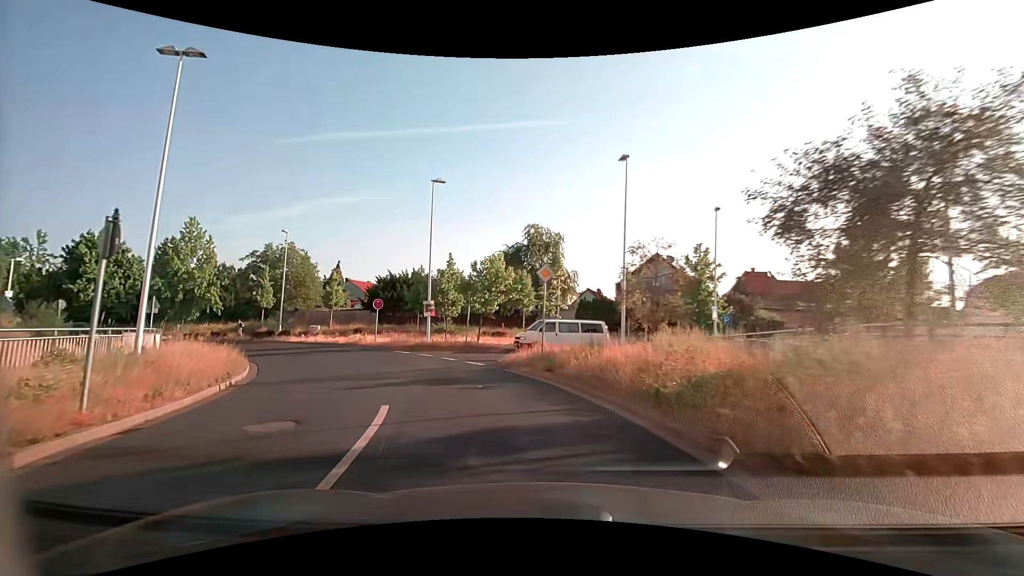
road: tertiary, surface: asphalt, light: Day
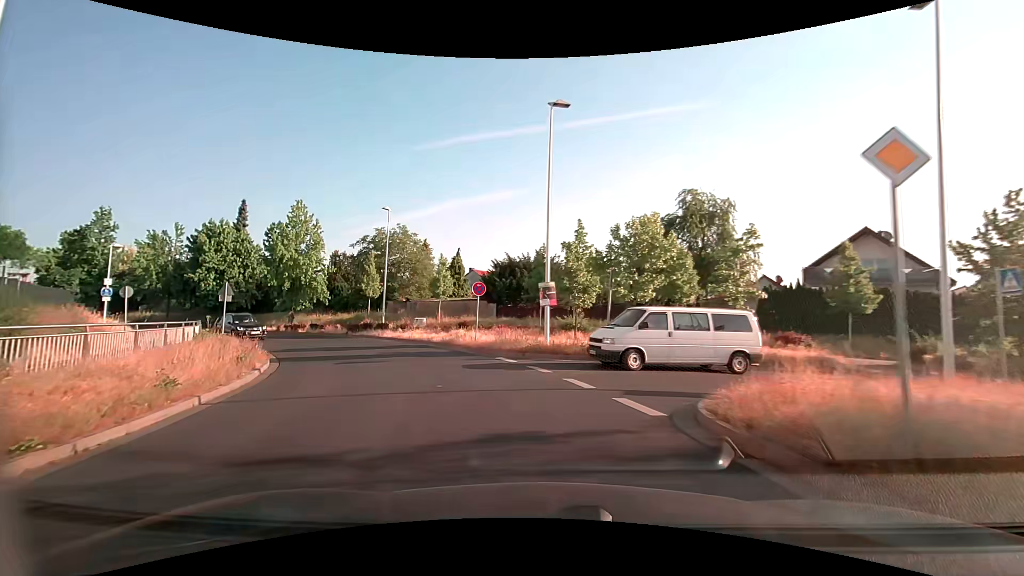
(-1.3, +9.8) m; -16°
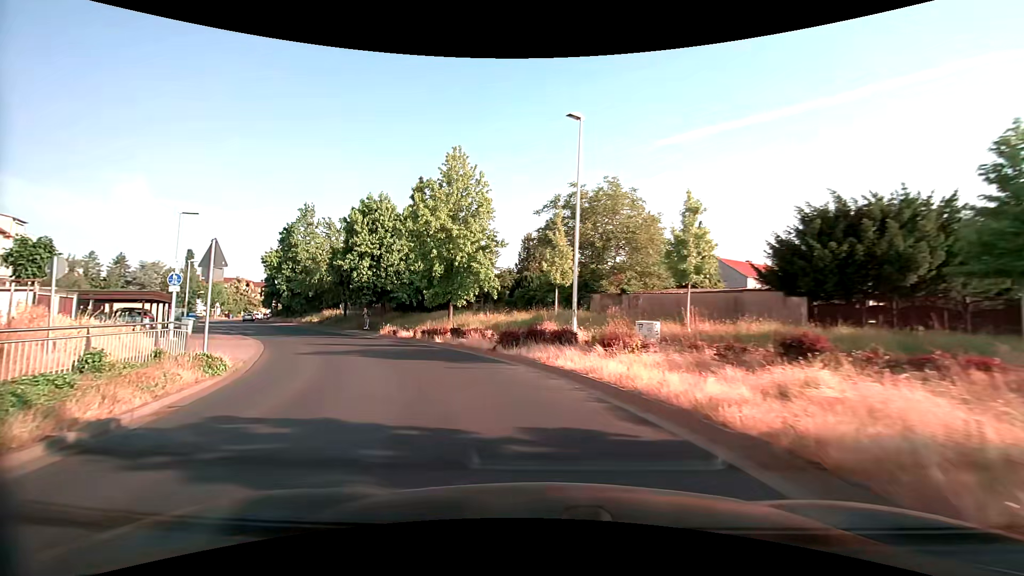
(-3.9, +19.0) m; -24°
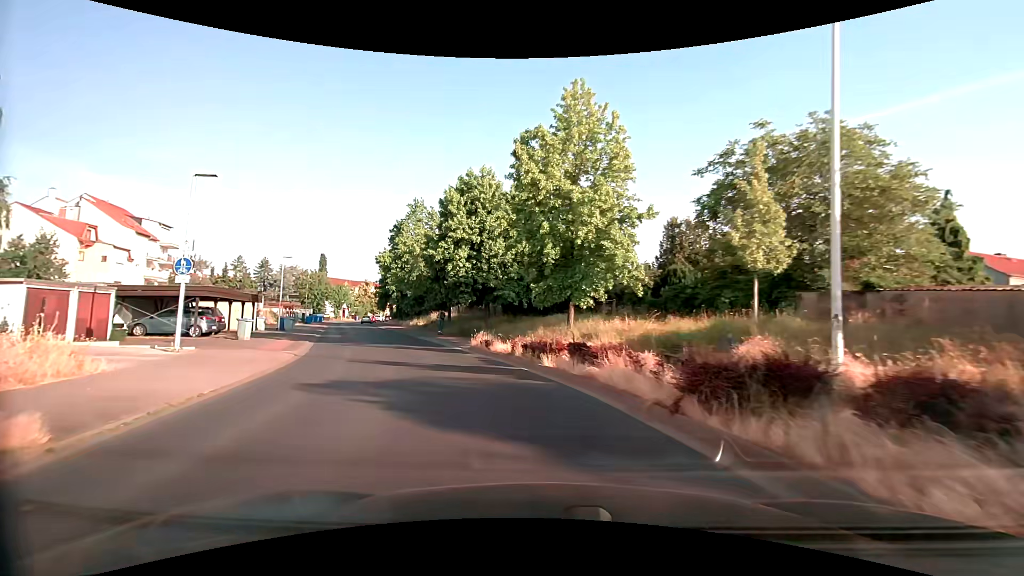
(-1.2, +9.6) m; -15°
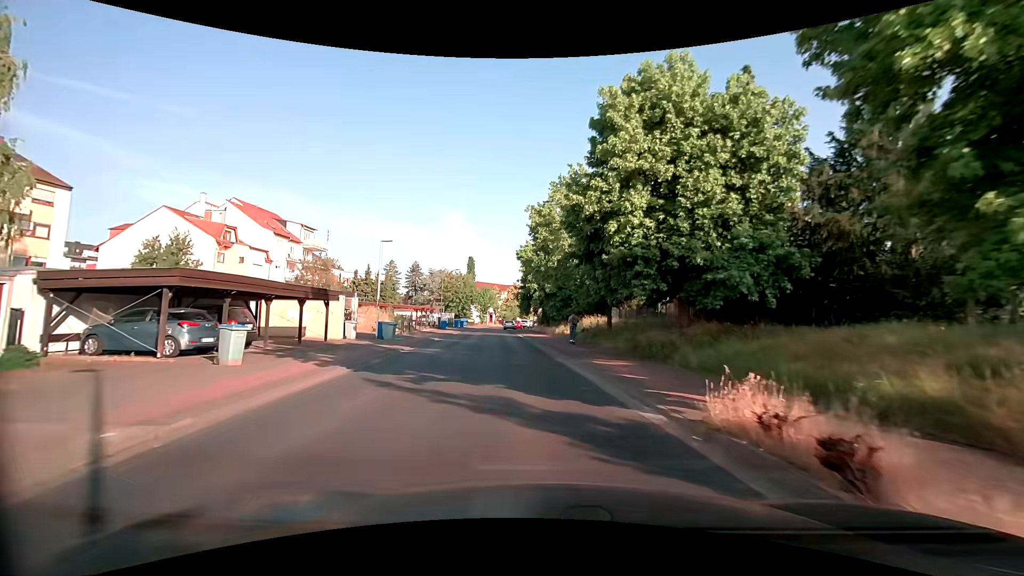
(-2.4, +14.3) m; -17°
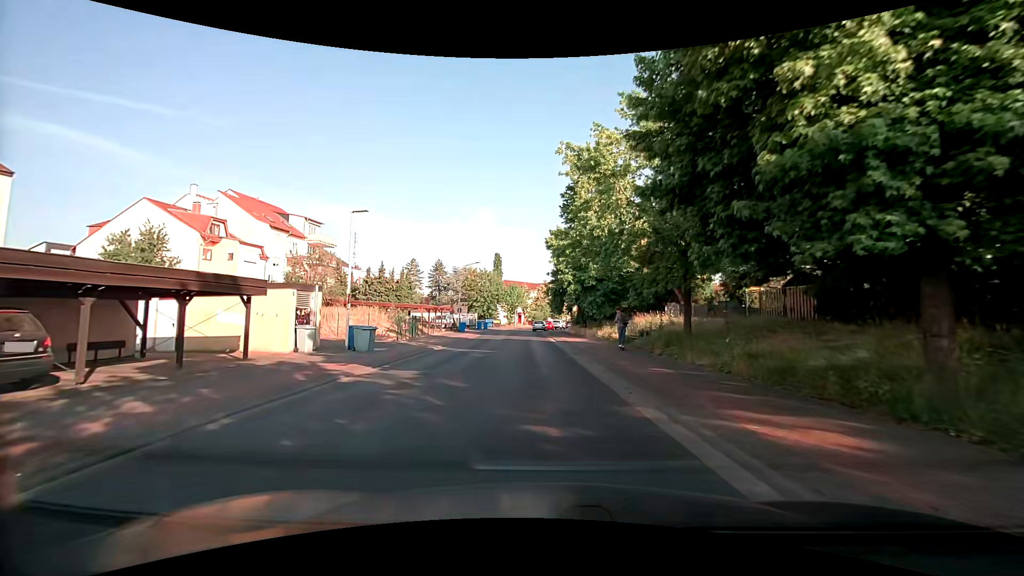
(-0.3, +9.7) m; -3°
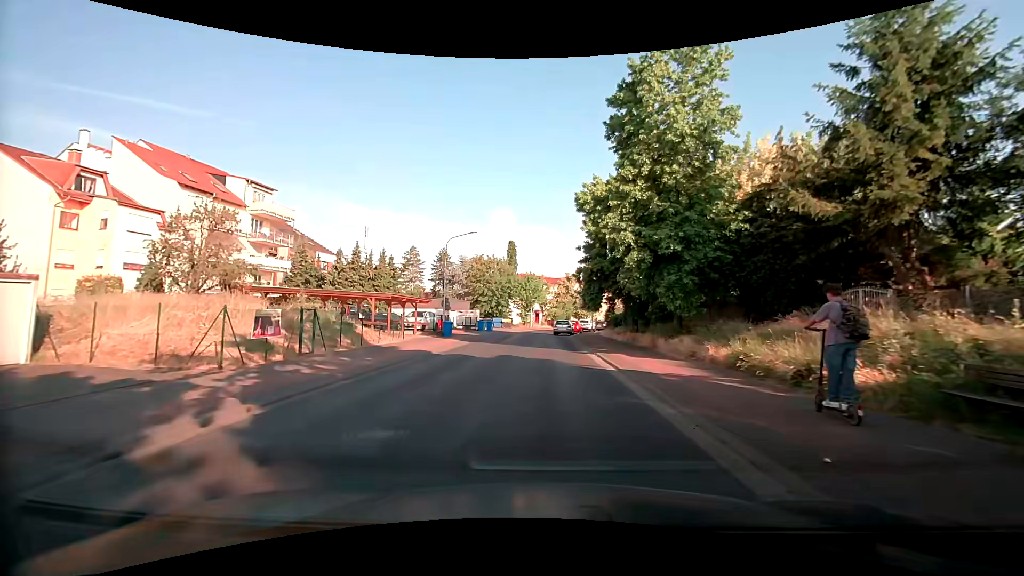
(-0.5, +19.3) m; -2°
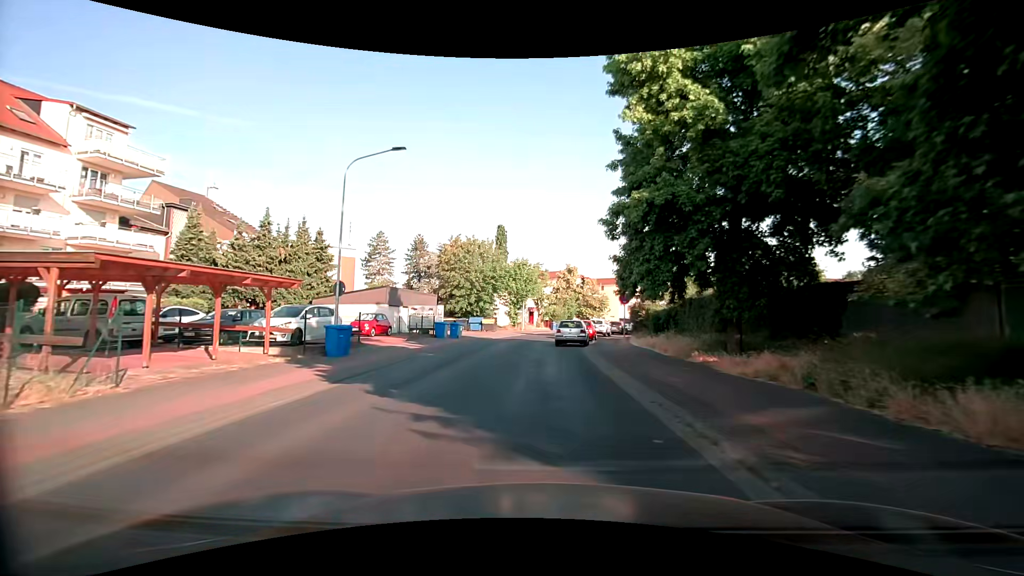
(0.0, +19.3) m; 0°
(0, +10) (-1, +20) (-1, +30) (0, +40) (+2, +50) (+5, +59) (+8, +69) (+12, +78) (+16, +87) (+21, +96) m
